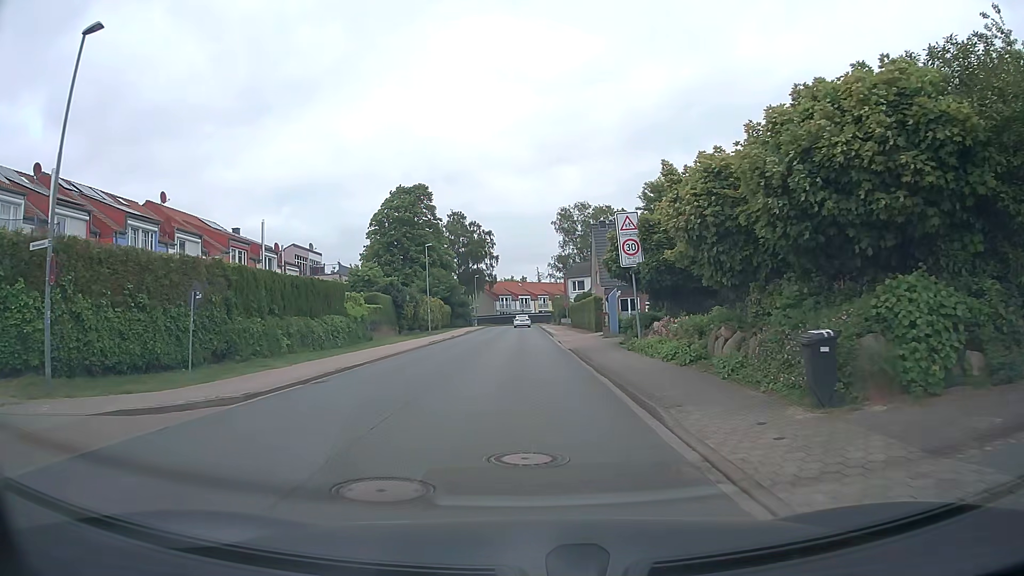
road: unclassified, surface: asphalt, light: Day
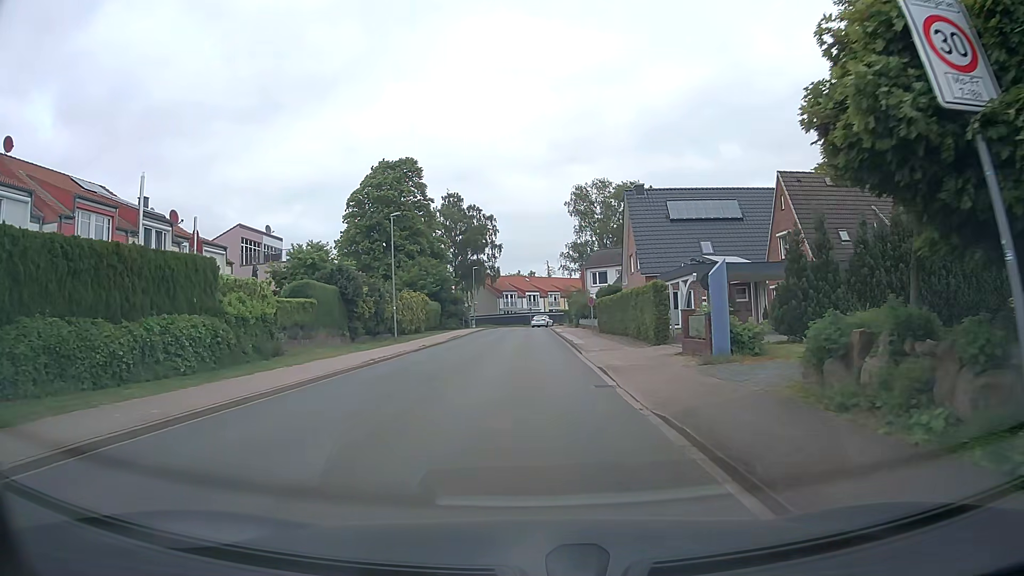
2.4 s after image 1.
(-0.1, +17.5) m; 0°
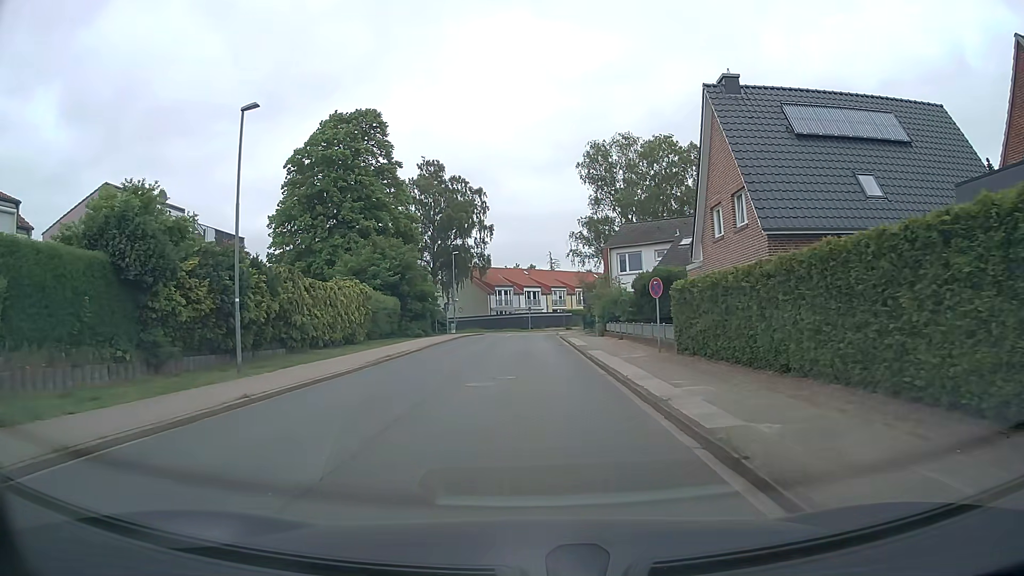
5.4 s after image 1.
(-0.1, +22.2) m; 0°
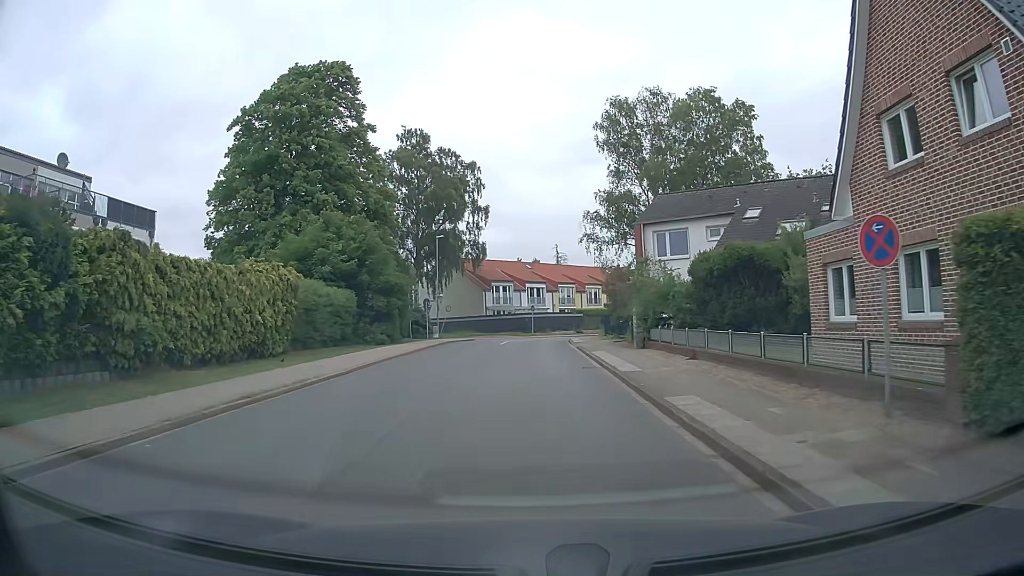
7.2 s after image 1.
(0.0, +13.5) m; -1°
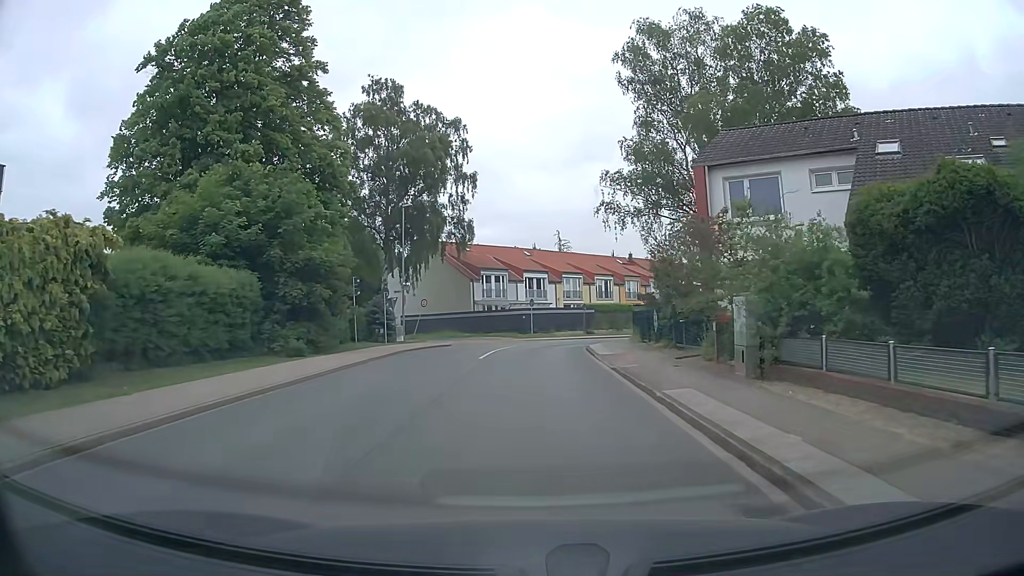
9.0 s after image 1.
(+0.1, +13.5) m; +1°
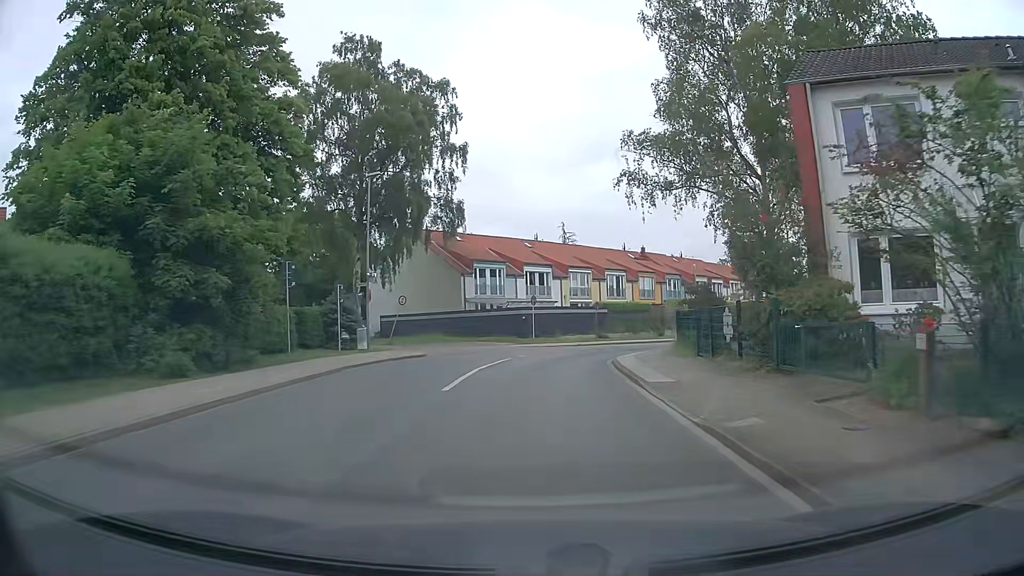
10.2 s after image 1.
(0.0, +8.7) m; 0°
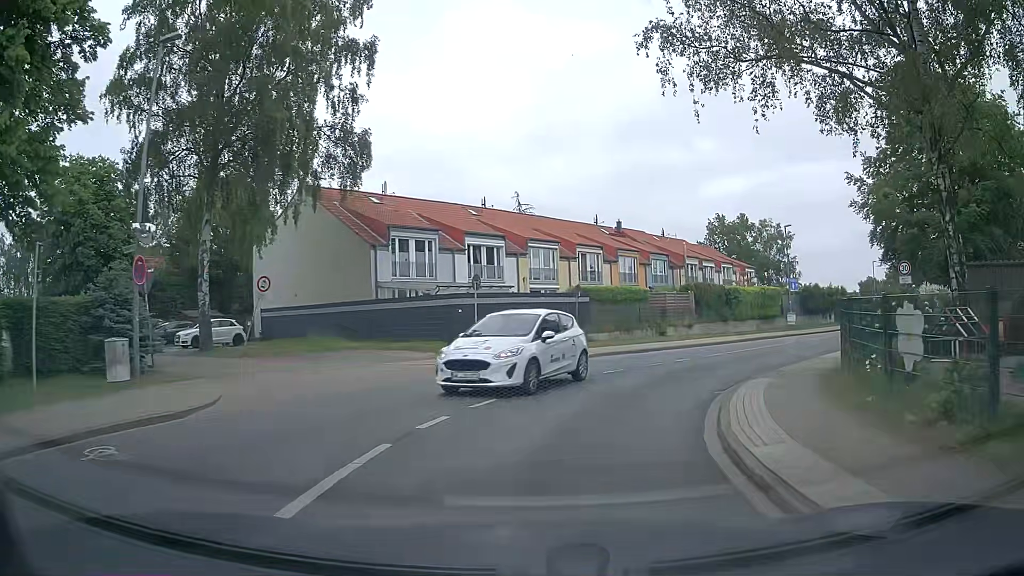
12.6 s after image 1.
(+0.2, +15.7) m; +3°
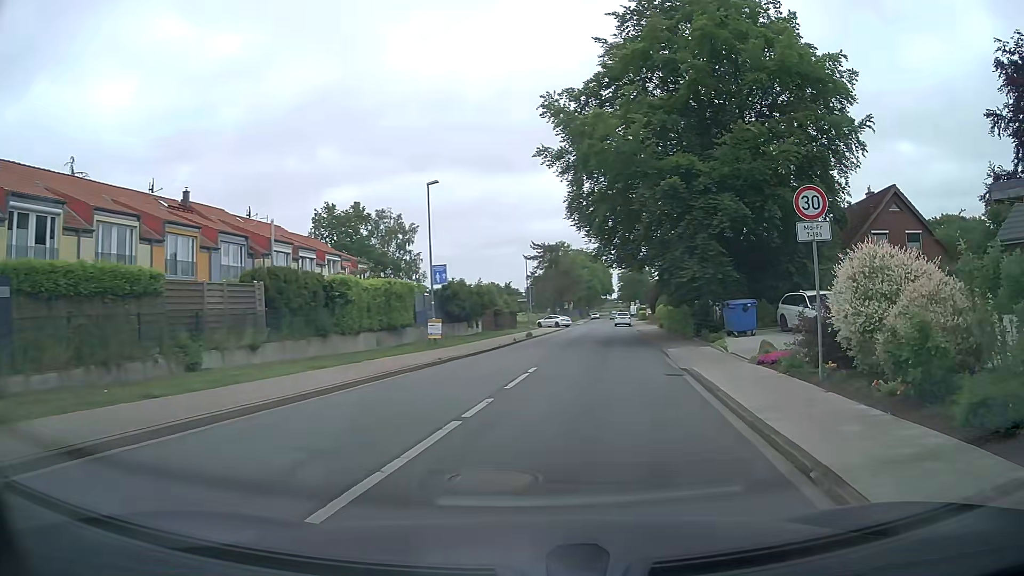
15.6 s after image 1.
(+5.0, +18.3) m; +34°
(+1, +10) (+2, +20) (+3, +30) (+4, +40) (+5, +50) (+5, +60) (+6, +70) (+8, +79) (+11, +89) (+12, +99) m
